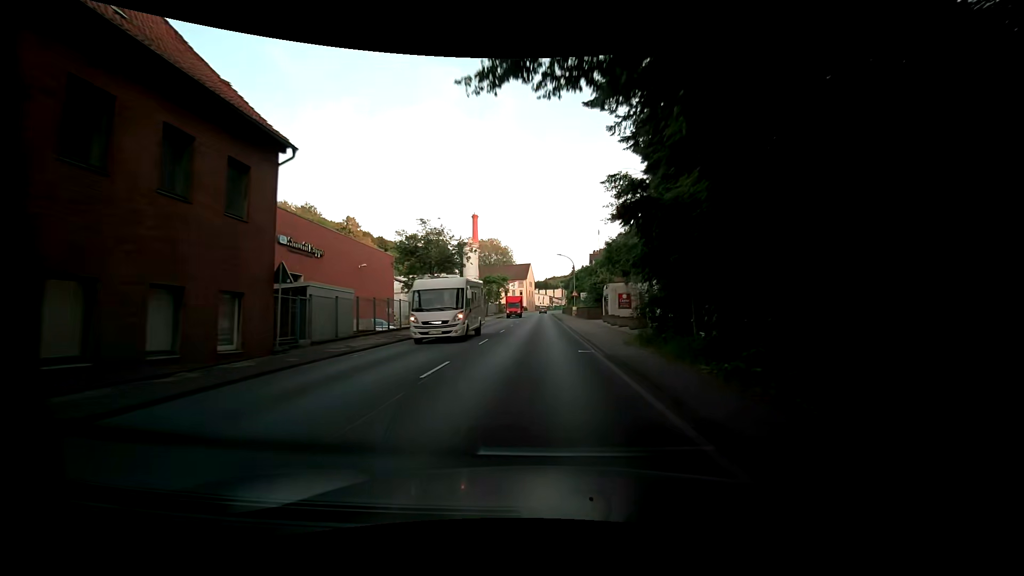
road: primary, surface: asphalt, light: Day
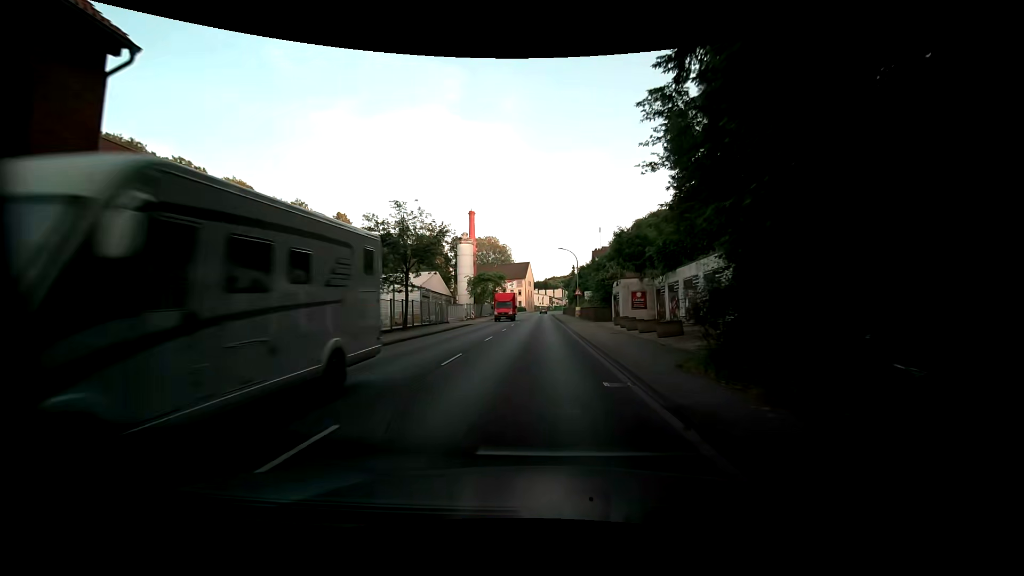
(0.0, +6.7) m; 0°
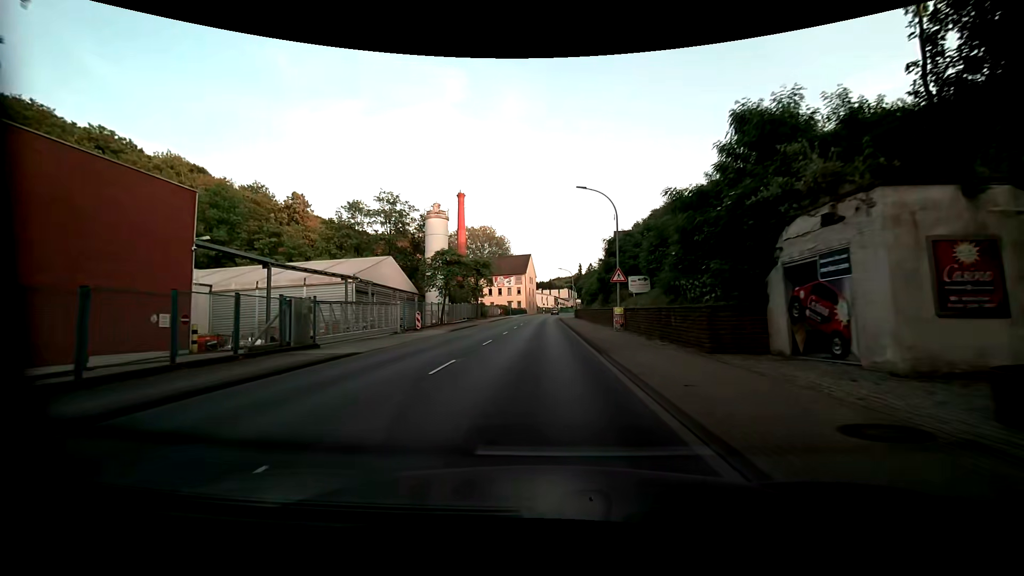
(+0.1, +28.3) m; -1°
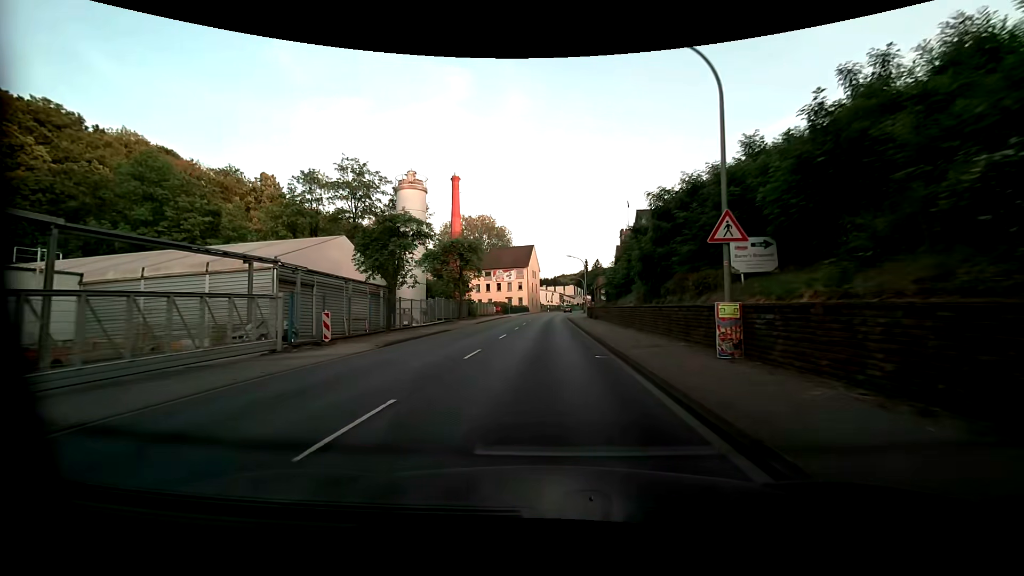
(-0.1, +15.0) m; -1°
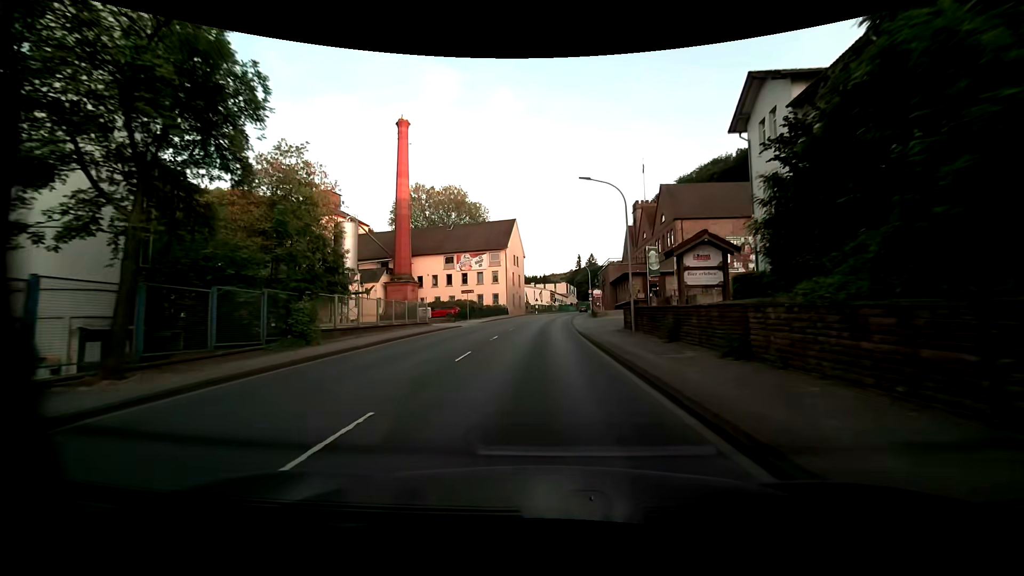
(+0.6, +36.5) m; +2°
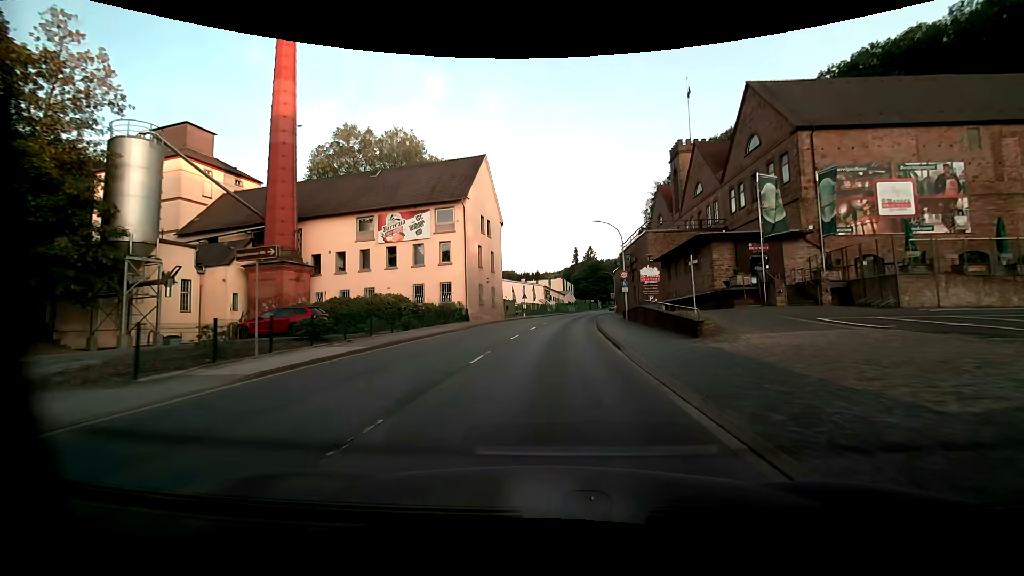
(+0.2, +36.0) m; +1°
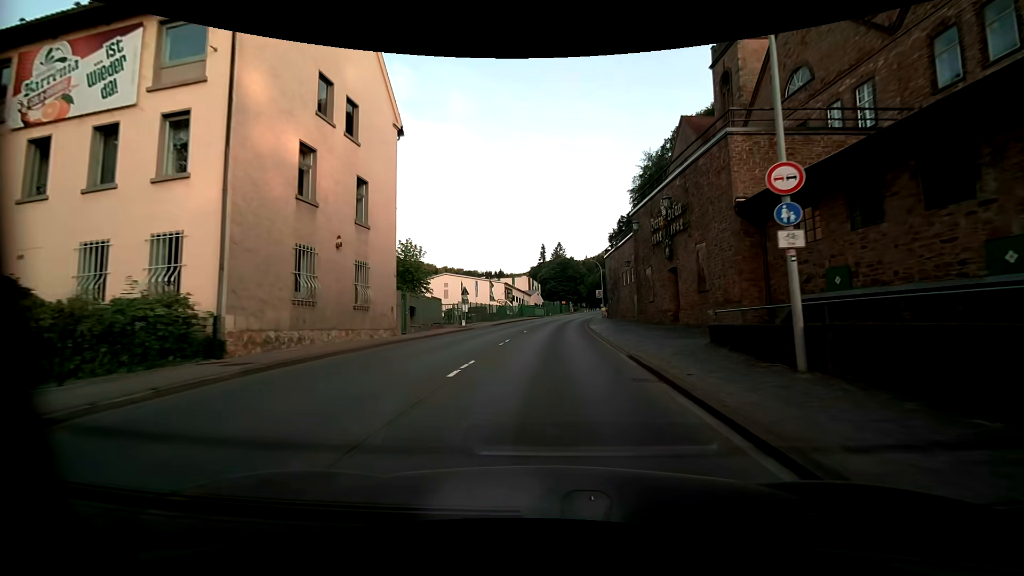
(+1.0, +29.0) m; +4°
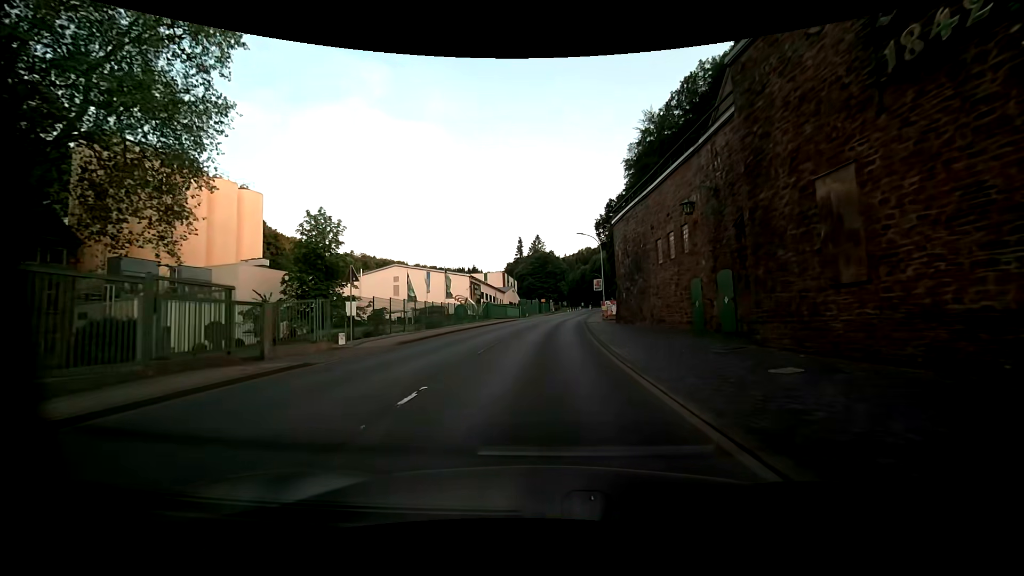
(+0.6, +22.0) m; +2°
(0, +10) (0, +20) (0, +30) (+1, +40) (+2, +50) (+2, +60) (+4, +70) (+5, +80) (+6, +90) (+8, +99) m
